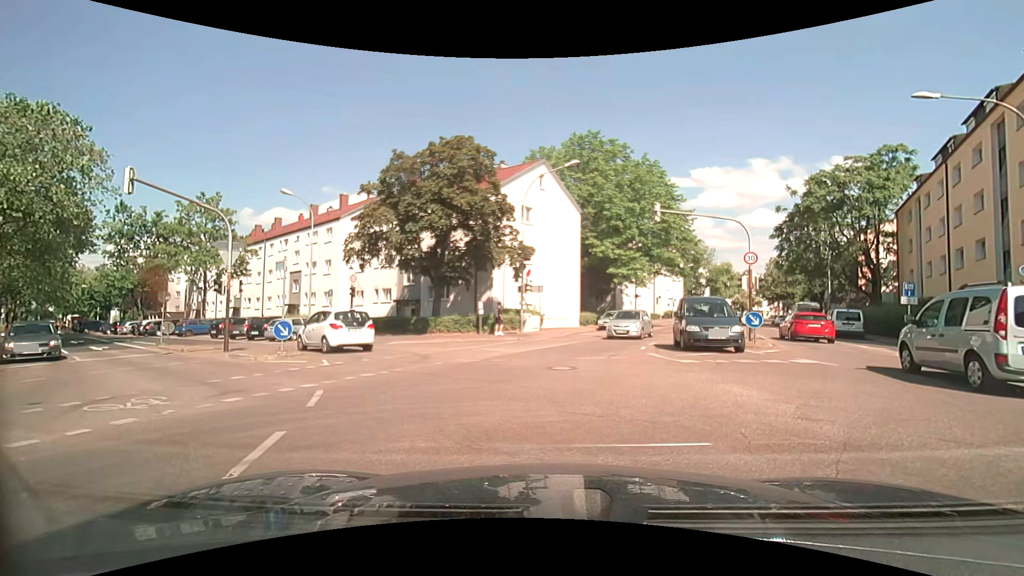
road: tertiary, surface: asphalt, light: Day
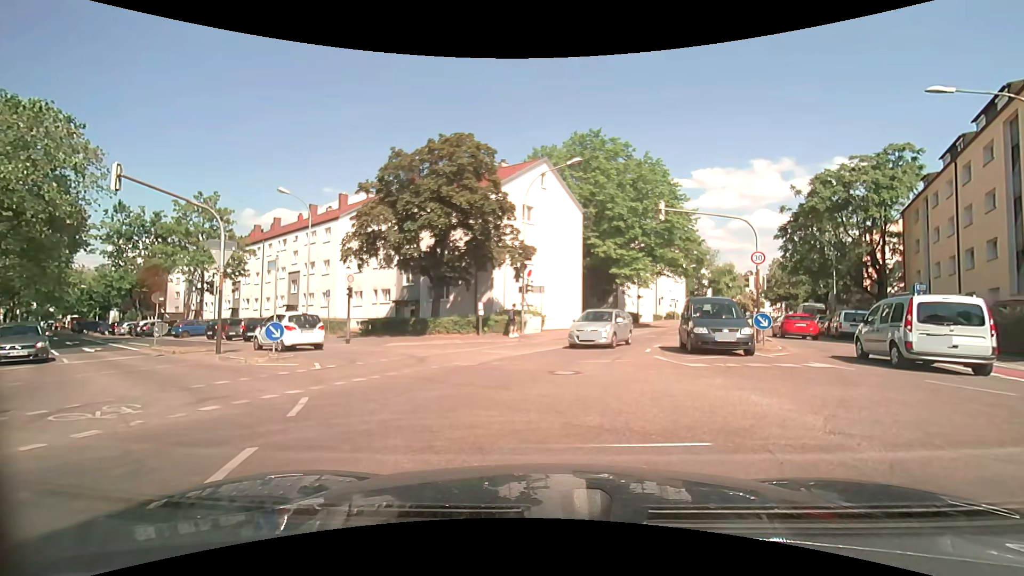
(0.0, +0.6) m; 0°
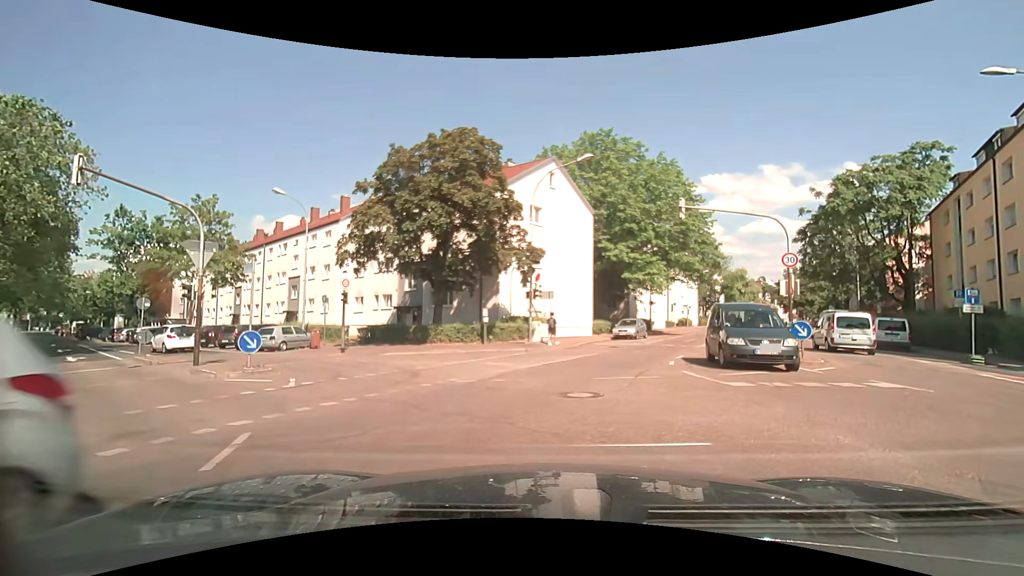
(0.0, +2.0) m; -1°
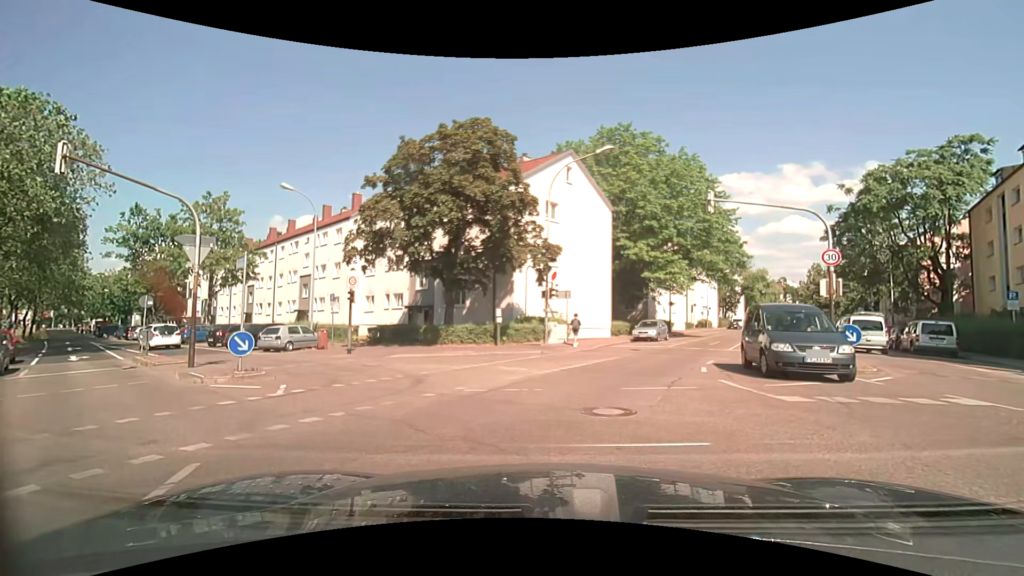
(-0.1, +1.4) m; -4°
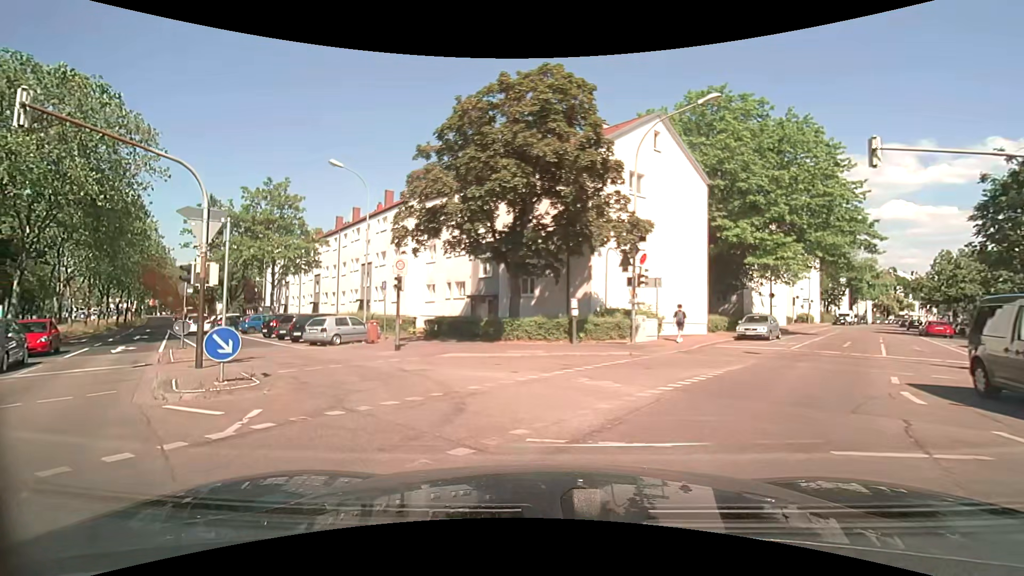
(-0.3, +4.5) m; -7°
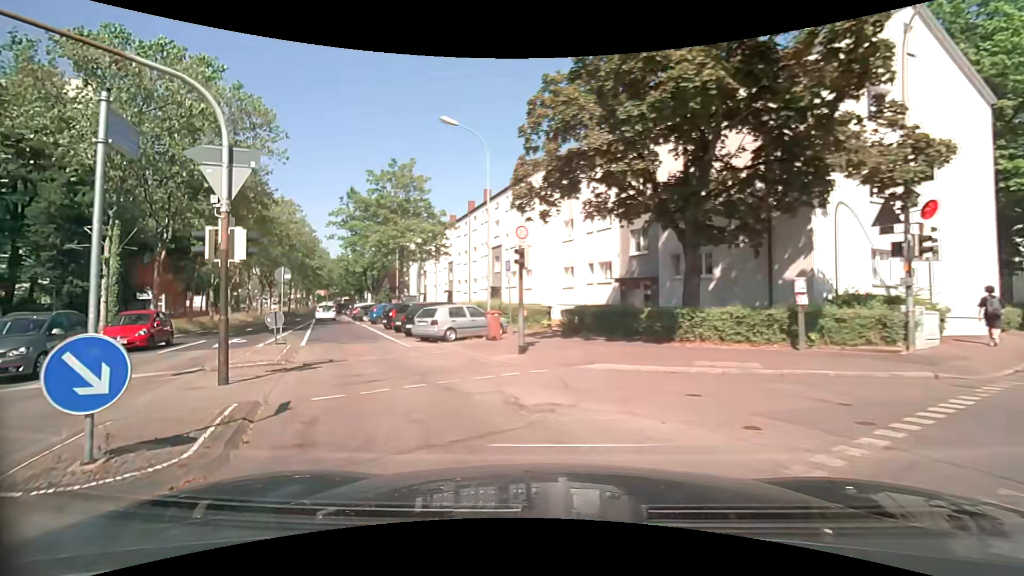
(-0.8, +6.4) m; -18°
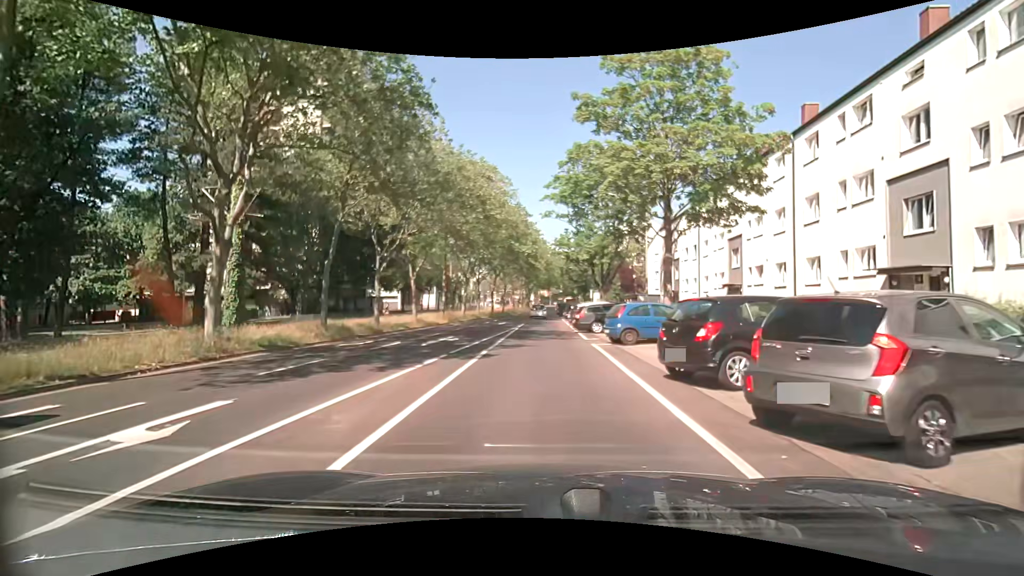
(-5.9, +18.8) m; -25°
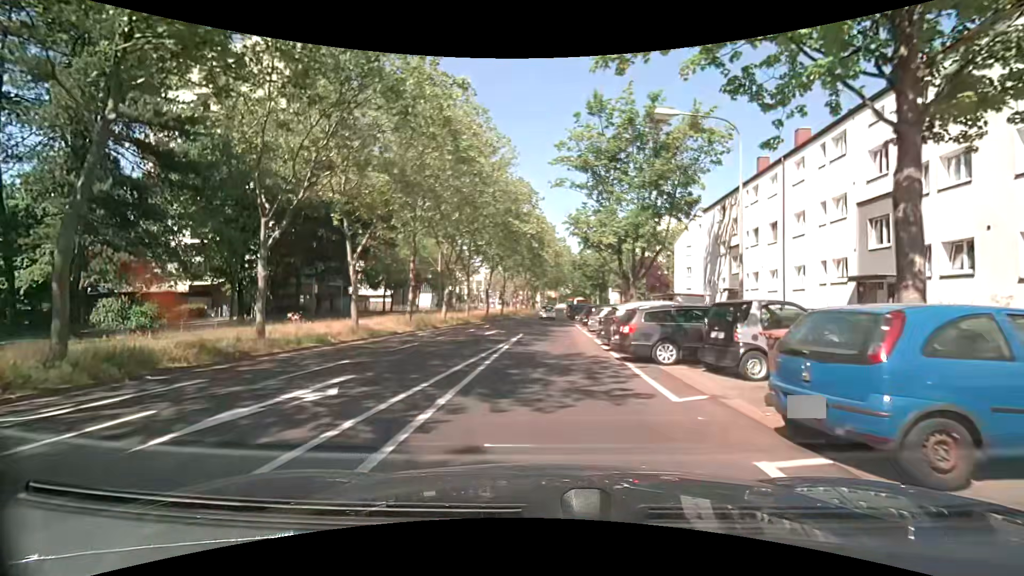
(+0.2, +12.8) m; 0°
(0, +10) (0, +20) (+1, +30) (+1, +40) (+2, +50) (+2, +60) (+3, +70) (+3, +80) (+4, +90) (+4, +100) m
